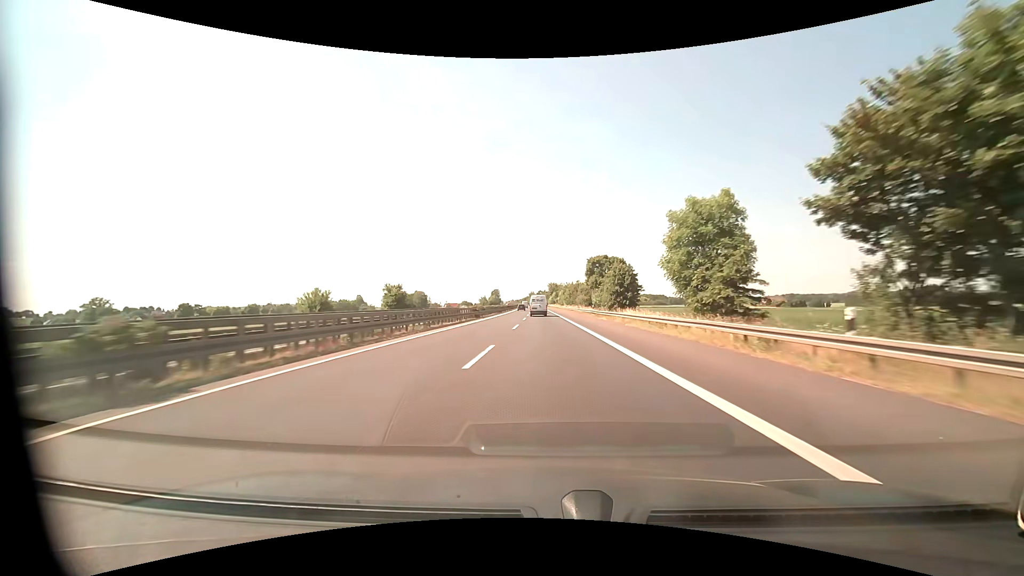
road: motorway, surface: asphalt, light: Day
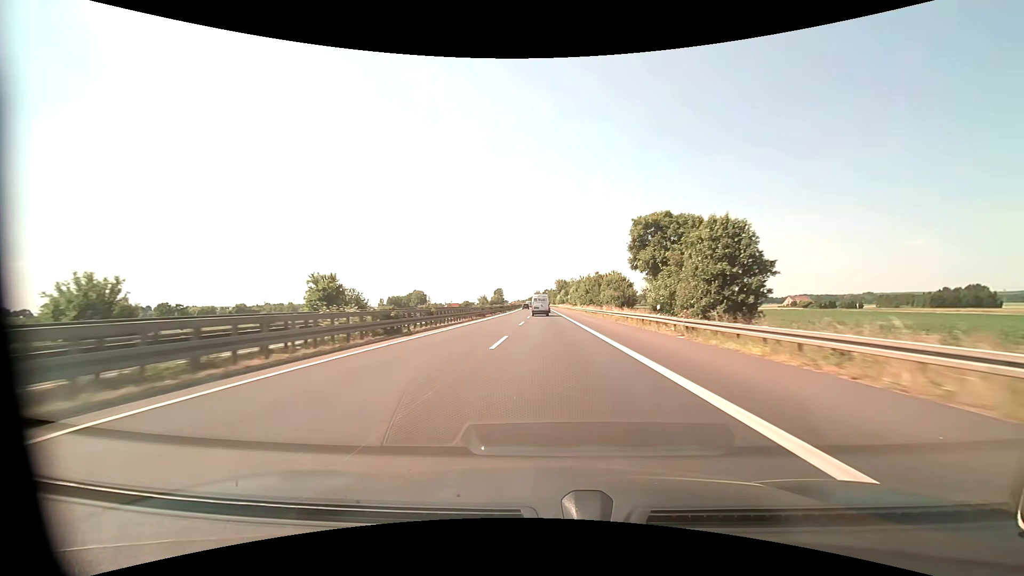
(-0.2, +31.2) m; -1°
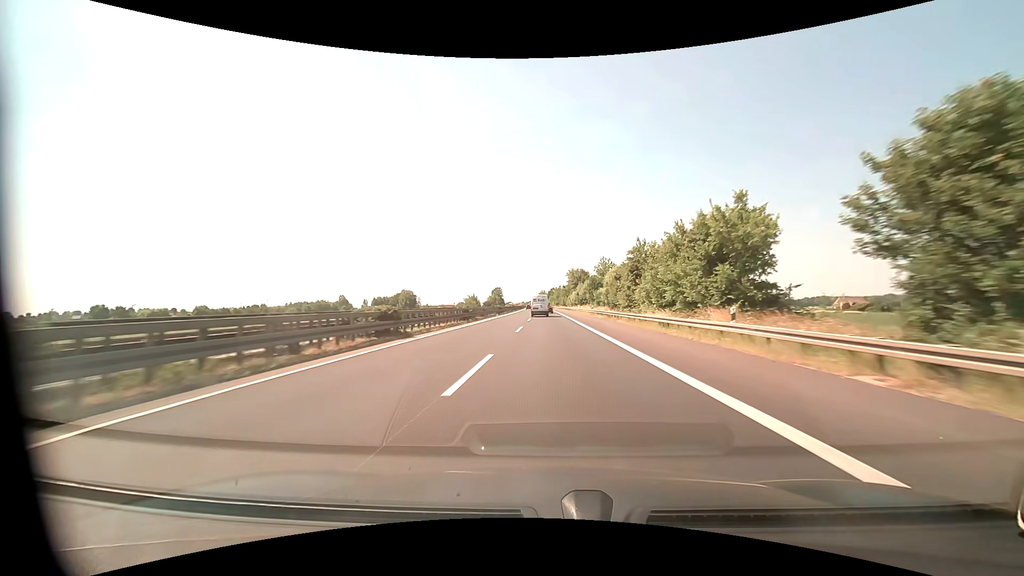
(-0.4, +61.8) m; -1°
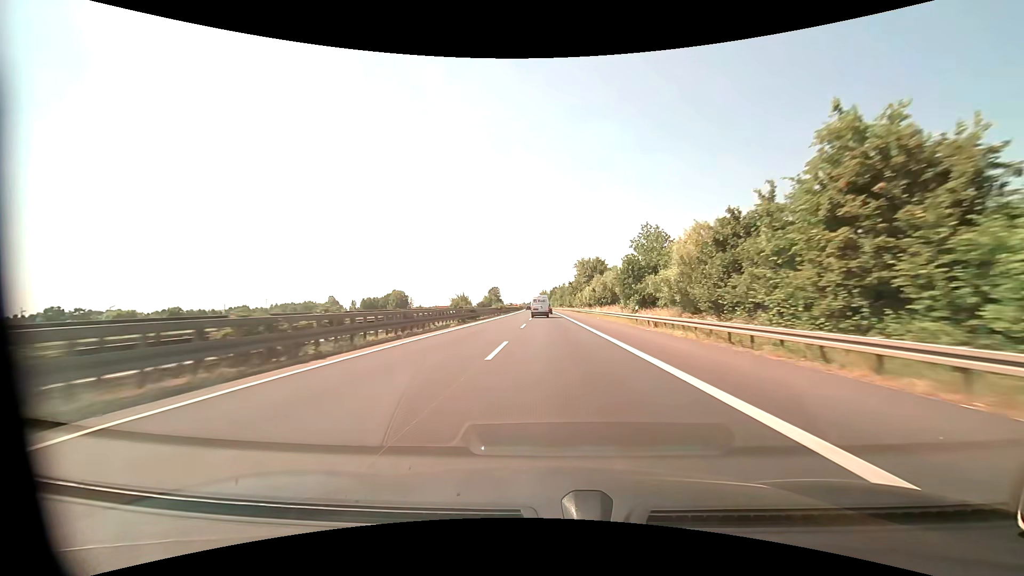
(-0.1, +31.0) m; 0°
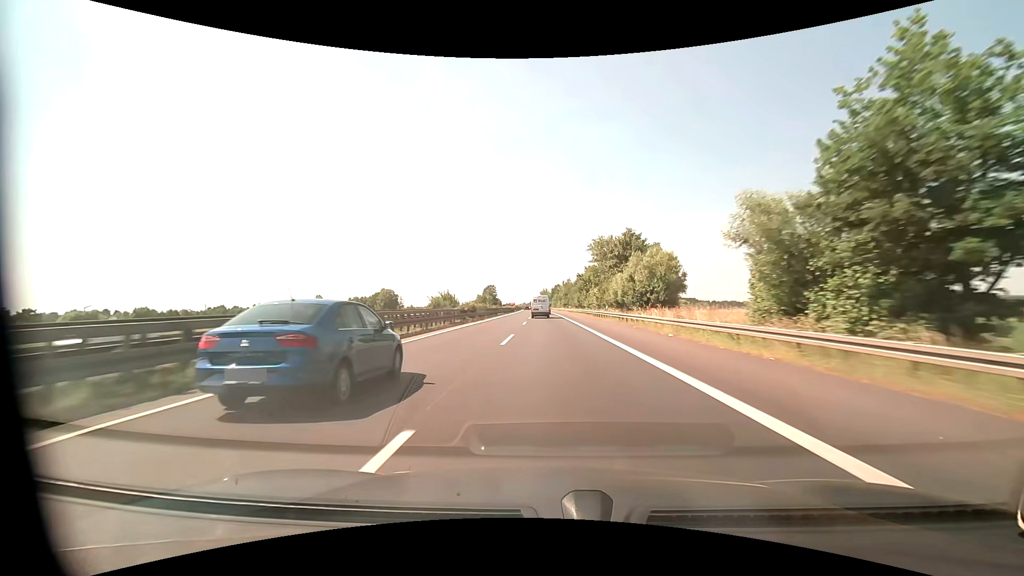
(-0.1, +31.1) m; 0°
(0, +10) (0, +20) (0, +30) (0, +40) (0, +50) (0, +60) (0, +70) (0, +80) (0, +90) (0, +100) m
